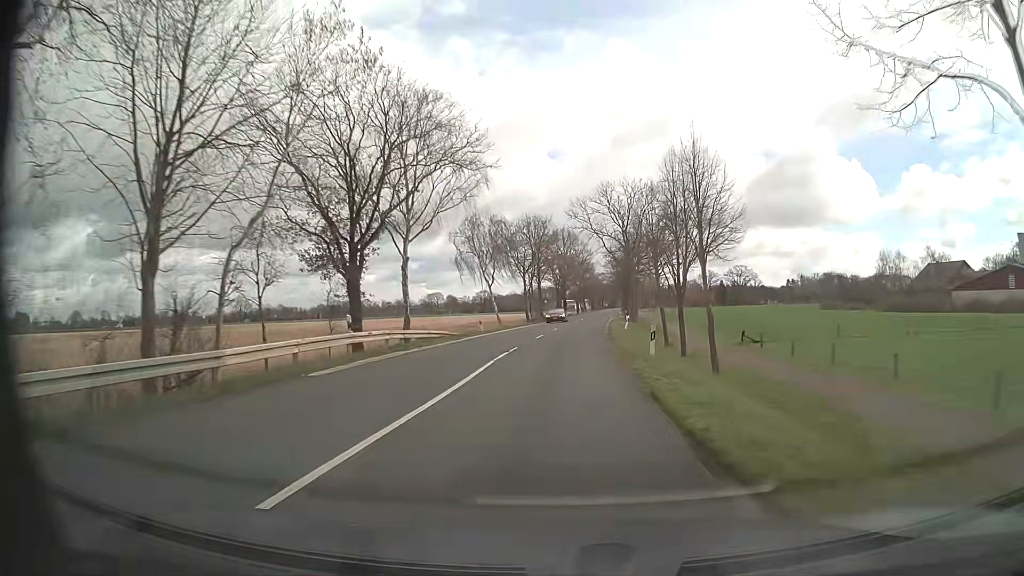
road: secondary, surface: asphalt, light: Day
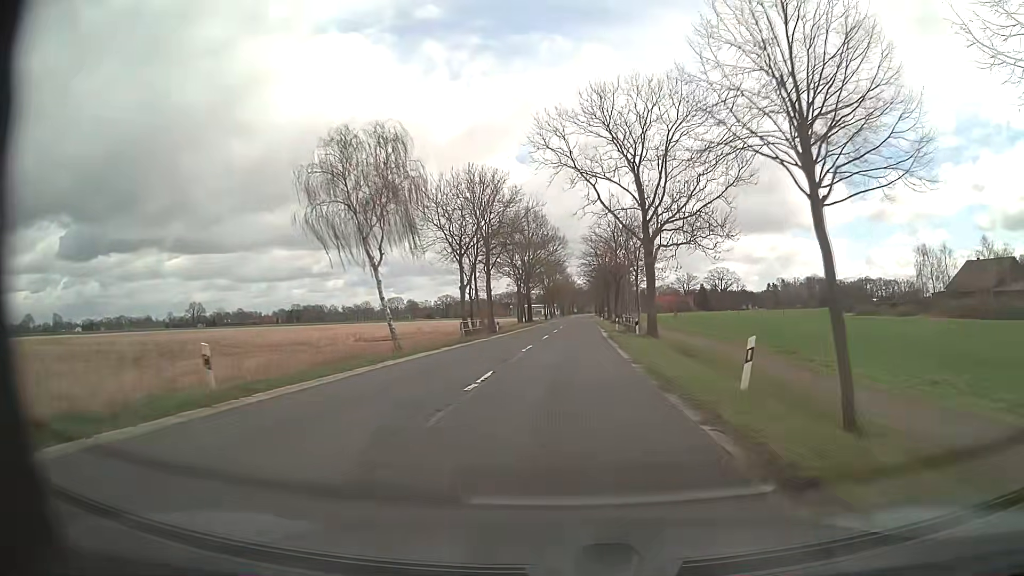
(+0.5, +32.2) m; +3°
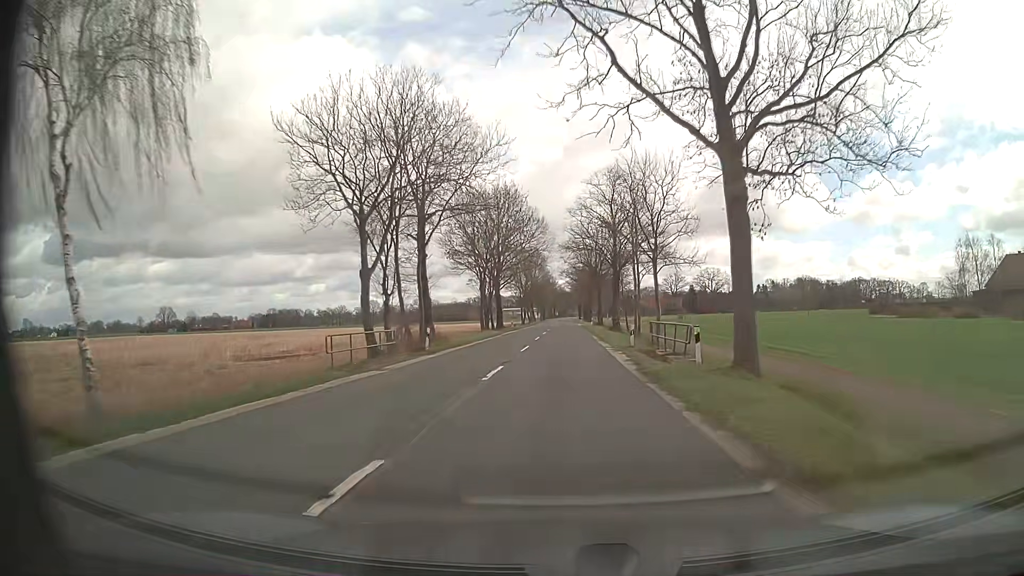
(+0.4, +21.6) m; +2°
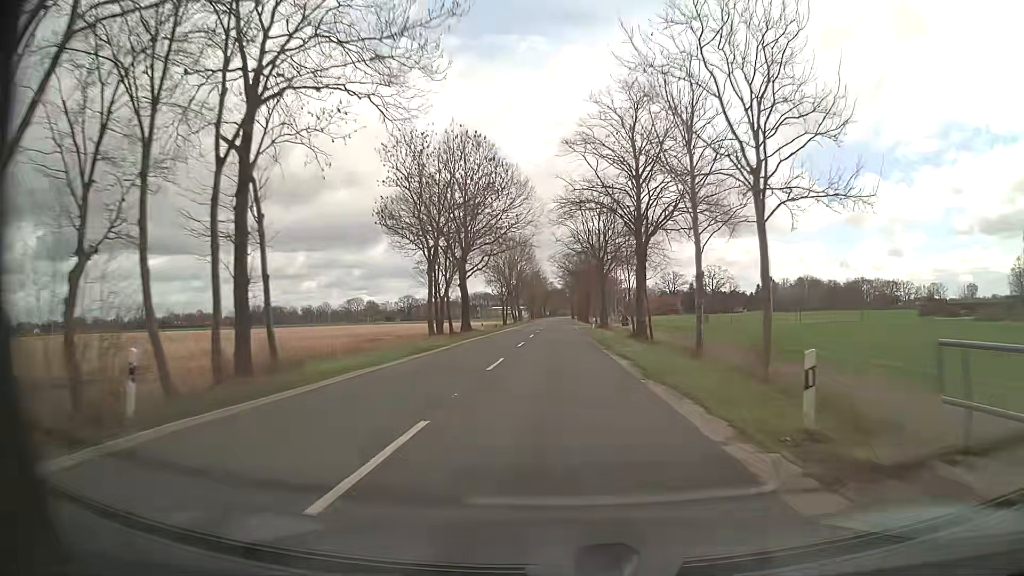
(+0.1, +21.8) m; +1°
(0, +10) (0, +20) (0, +30) (0, +40) (0, +50) (0, +60) (+1, +70) (+1, +80) (0, +90) (0, +100) m
